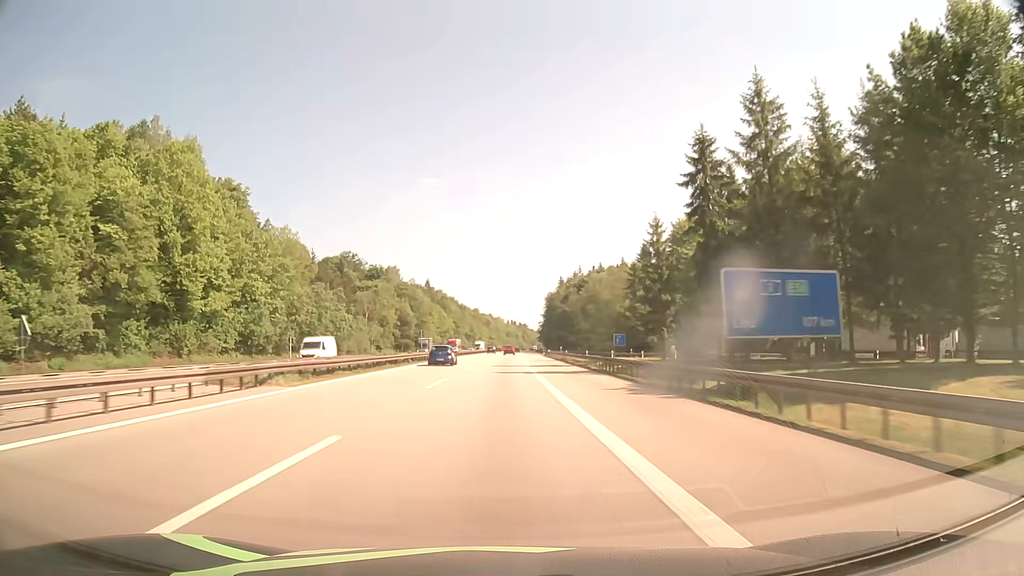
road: motorway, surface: asphalt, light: Day
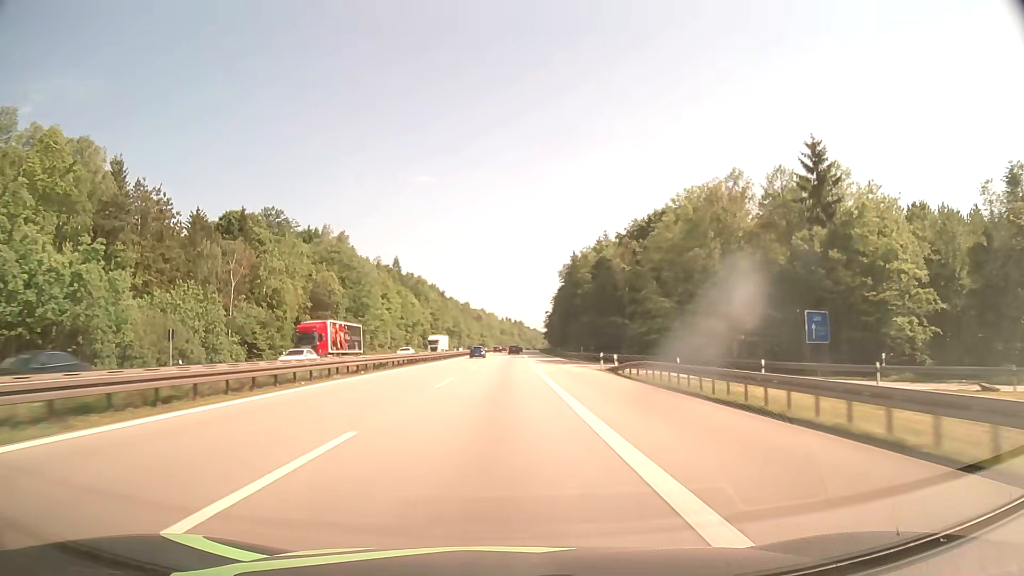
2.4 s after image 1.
(+0.1, +71.8) m; 0°
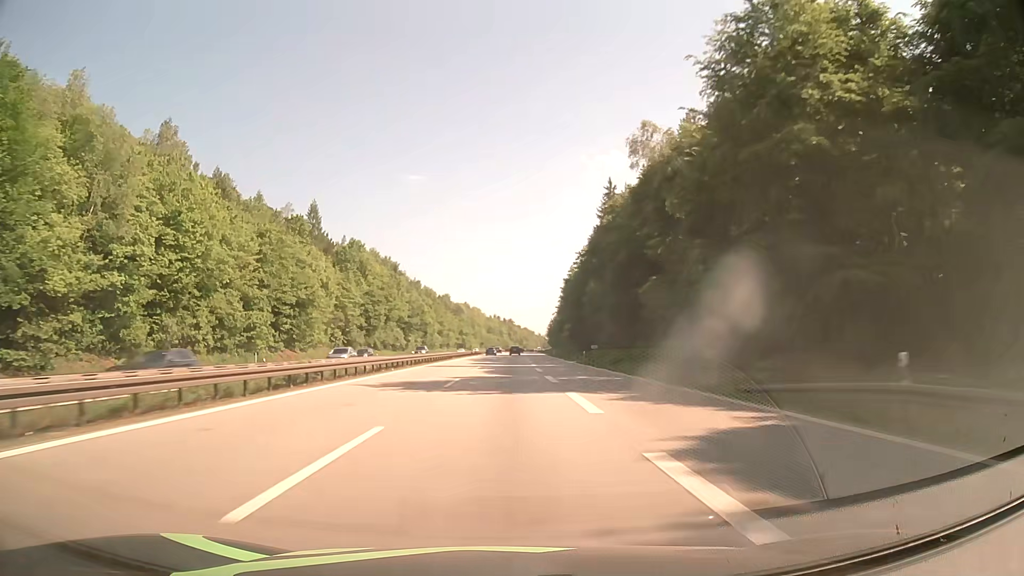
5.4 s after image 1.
(+0.9, +89.6) m; +1°
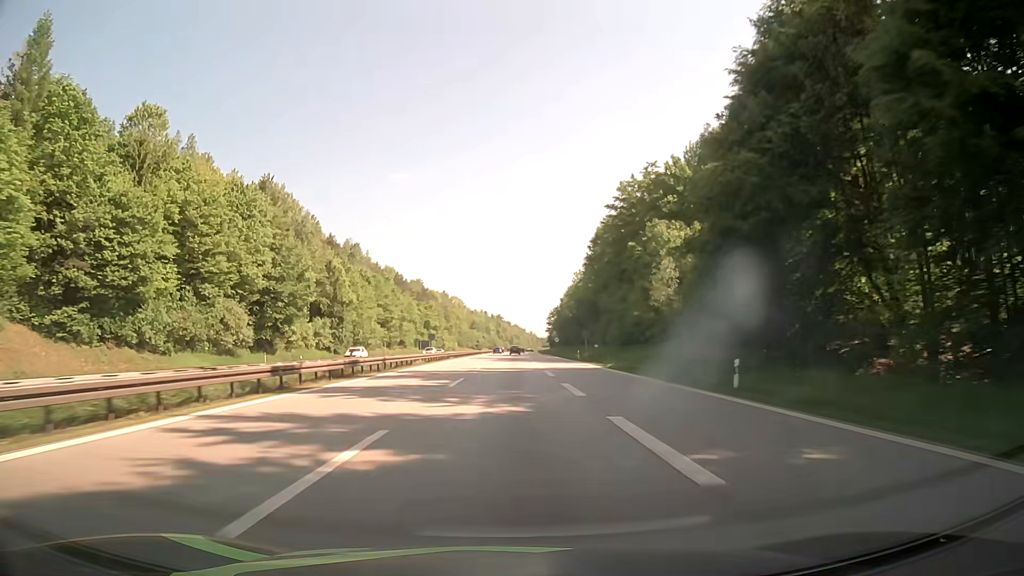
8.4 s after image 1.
(+0.6, +91.5) m; +1°
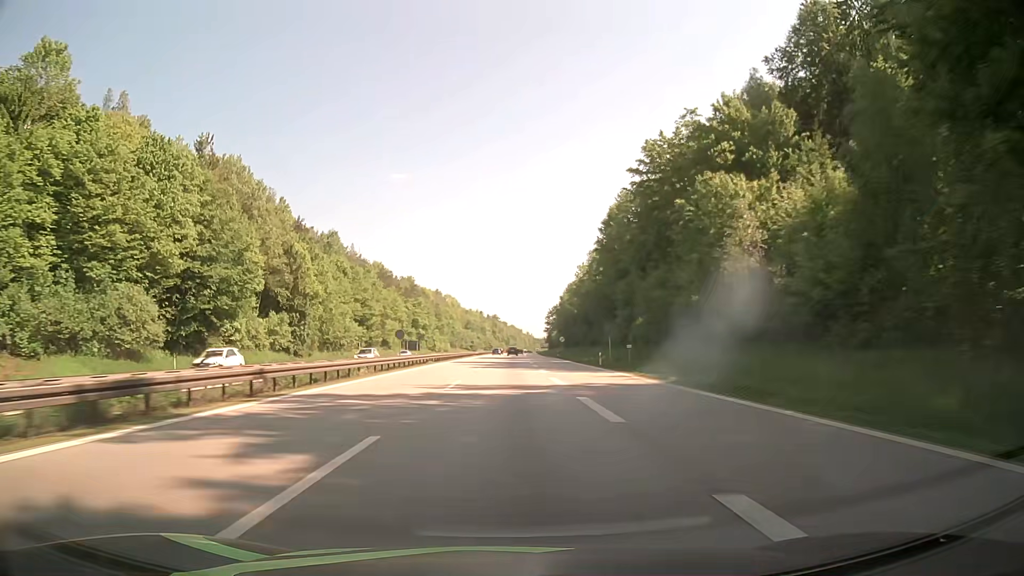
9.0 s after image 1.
(+0.1, +18.6) m; +1°
(0, +10) (0, +20) (0, +30) (0, +40) (0, +50) (0, +60) (0, +70) (0, +80) (0, +90) (0, +100) m
